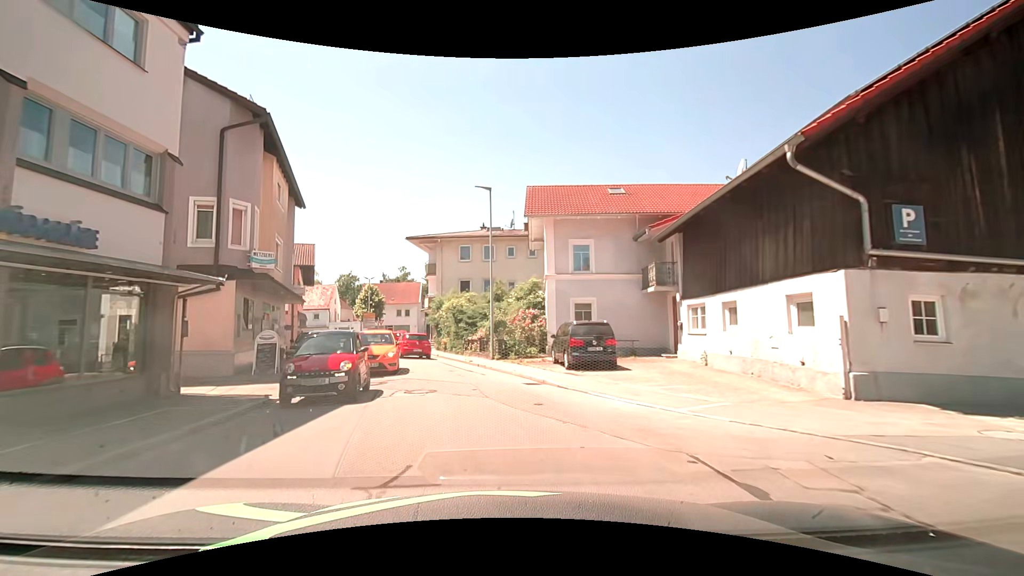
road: unclassified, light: Day
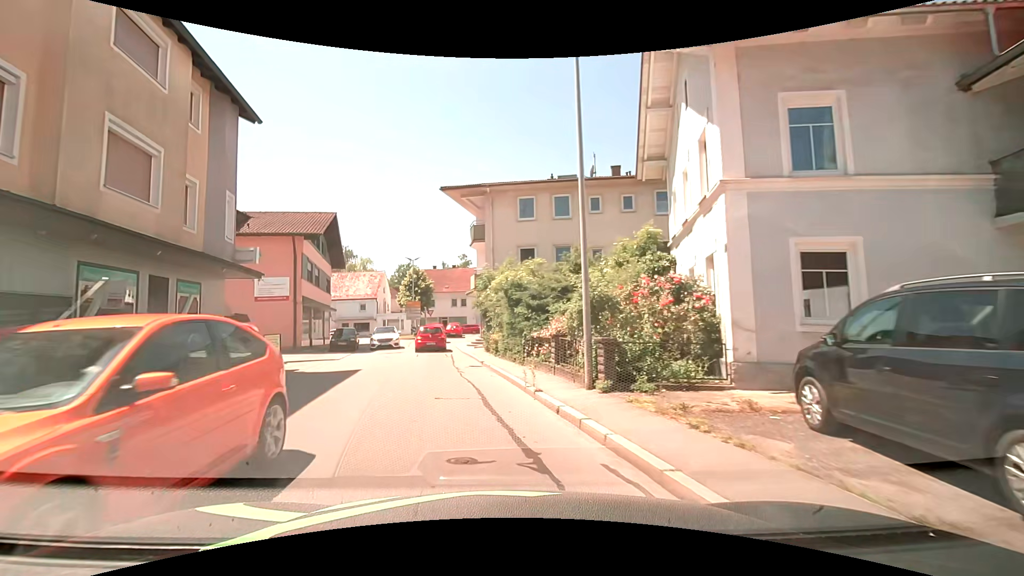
(-0.6, +13.4) m; -7°
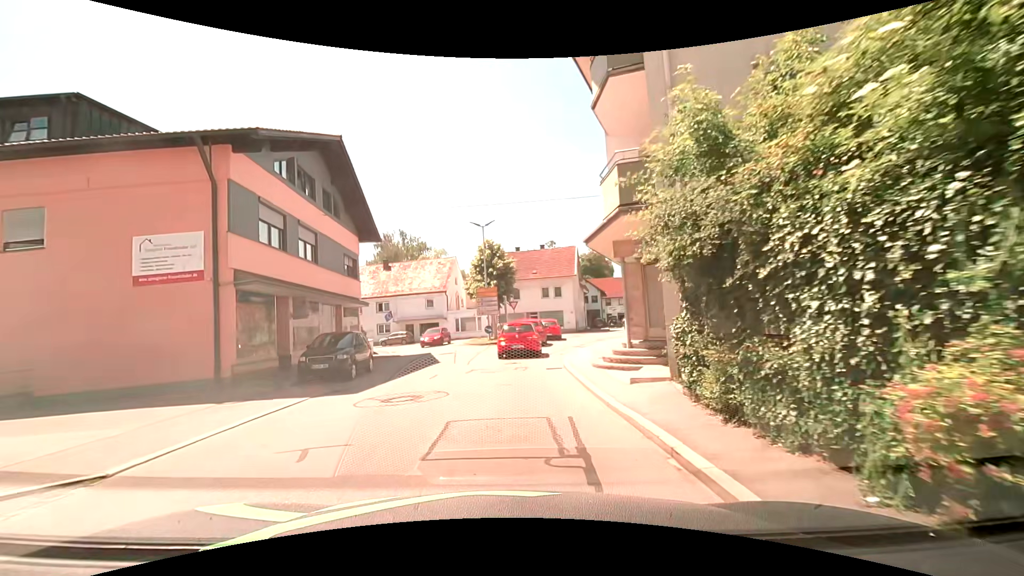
(-2.0, +18.6) m; -9°
